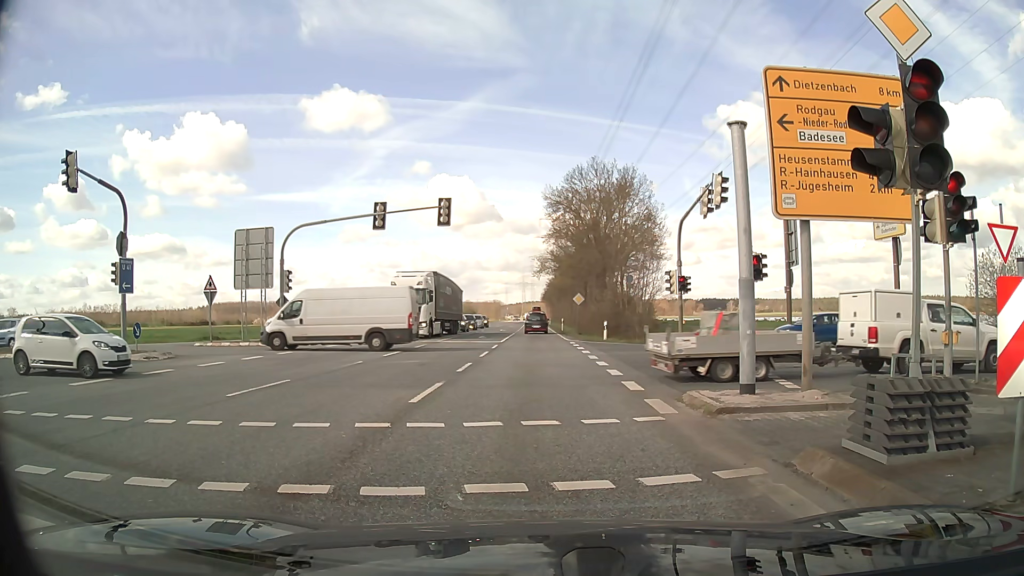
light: Day
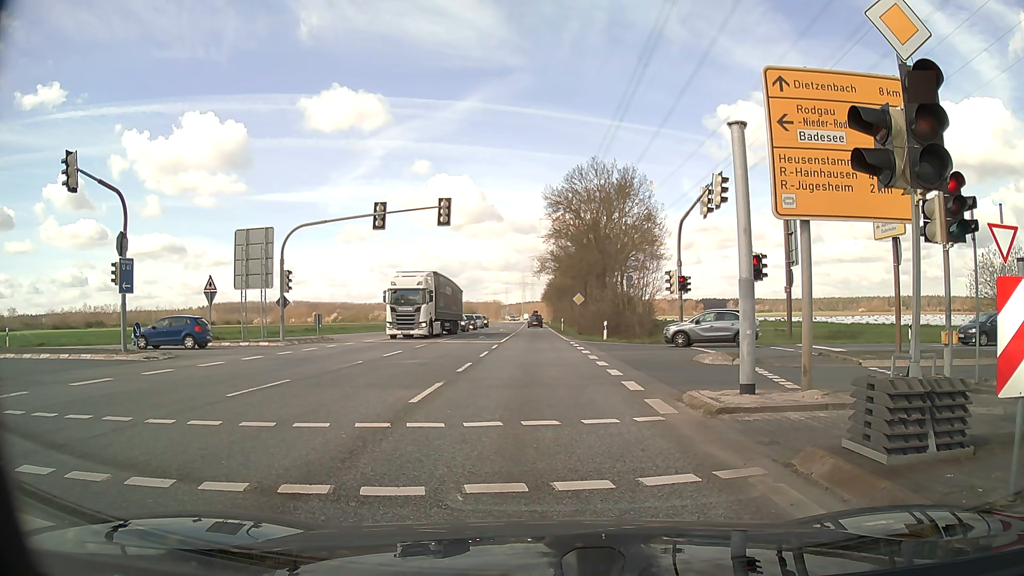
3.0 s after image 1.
(0.0, 0.0) m; 0°
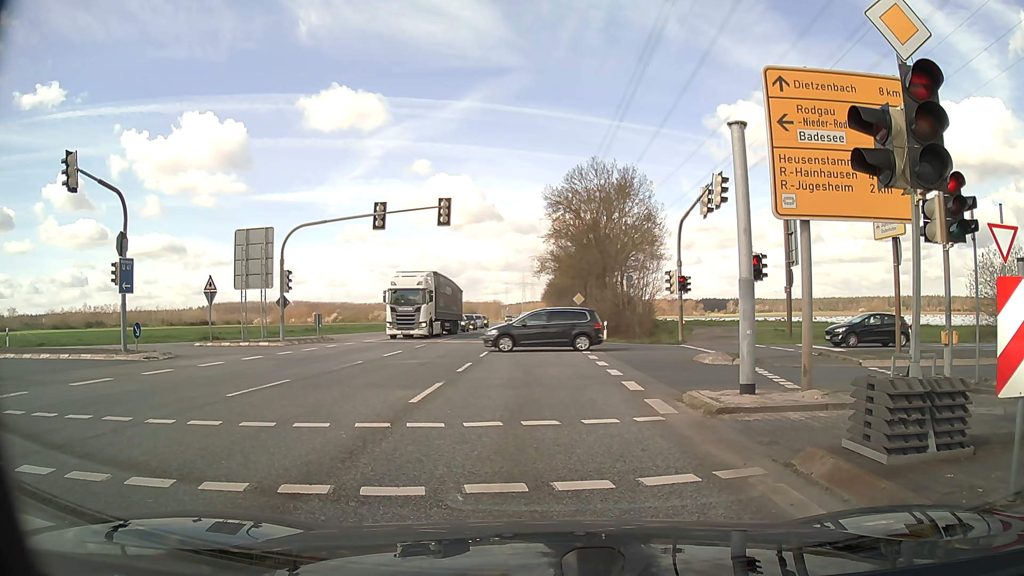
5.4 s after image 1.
(0.0, 0.0) m; 0°
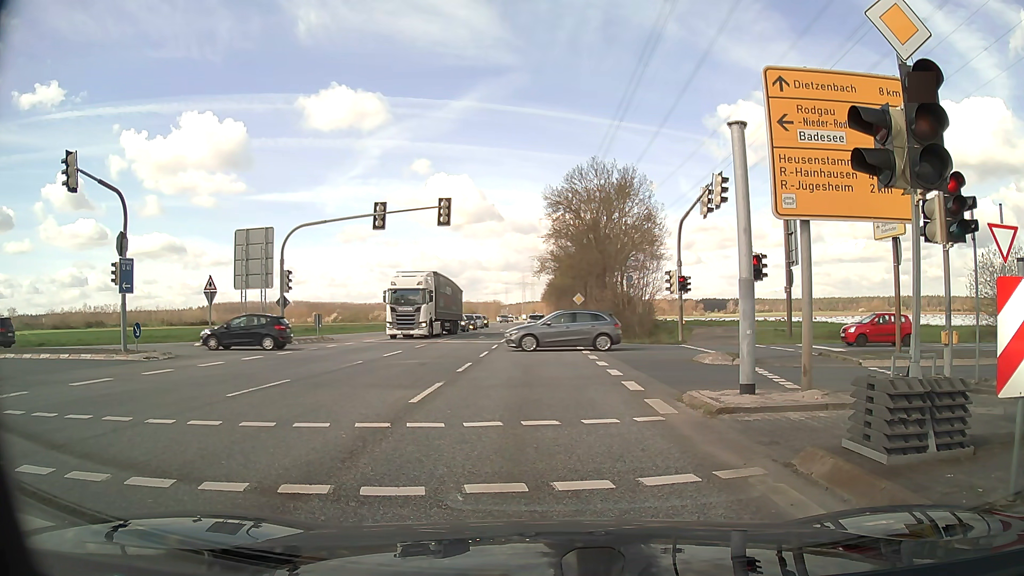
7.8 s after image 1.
(0.0, 0.0) m; 0°
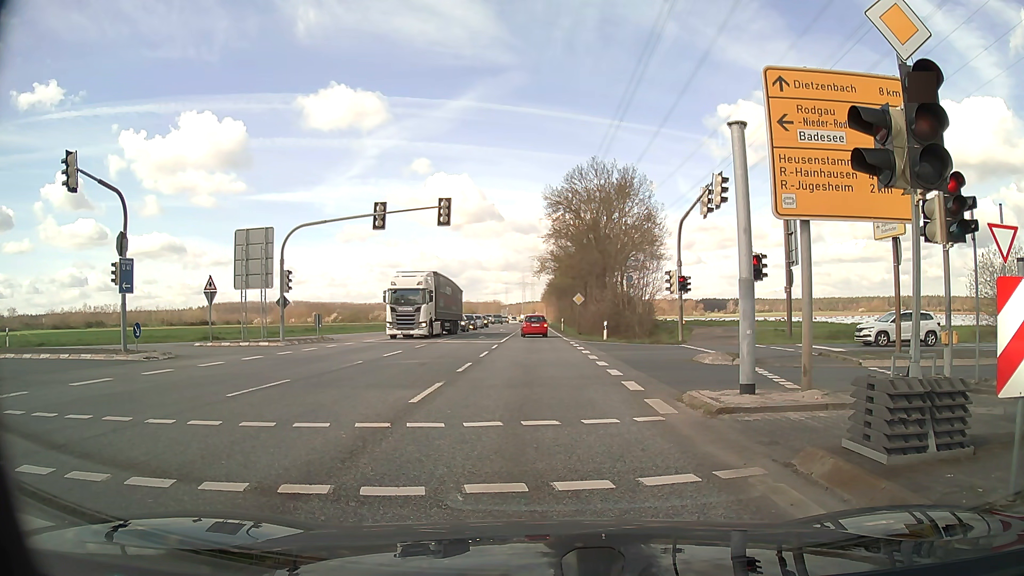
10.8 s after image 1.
(0.0, 0.0) m; 0°
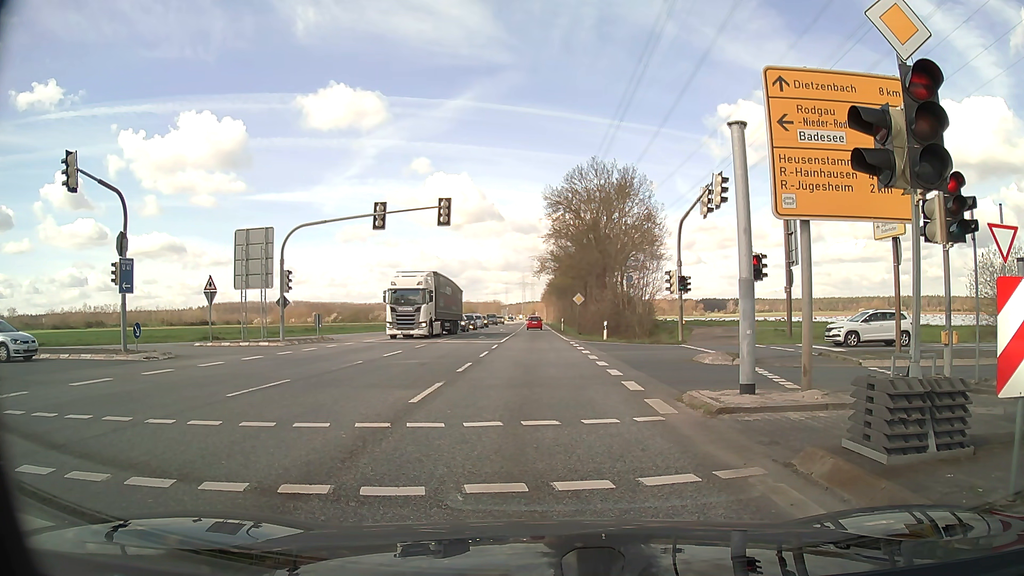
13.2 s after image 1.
(0.0, 0.0) m; 0°
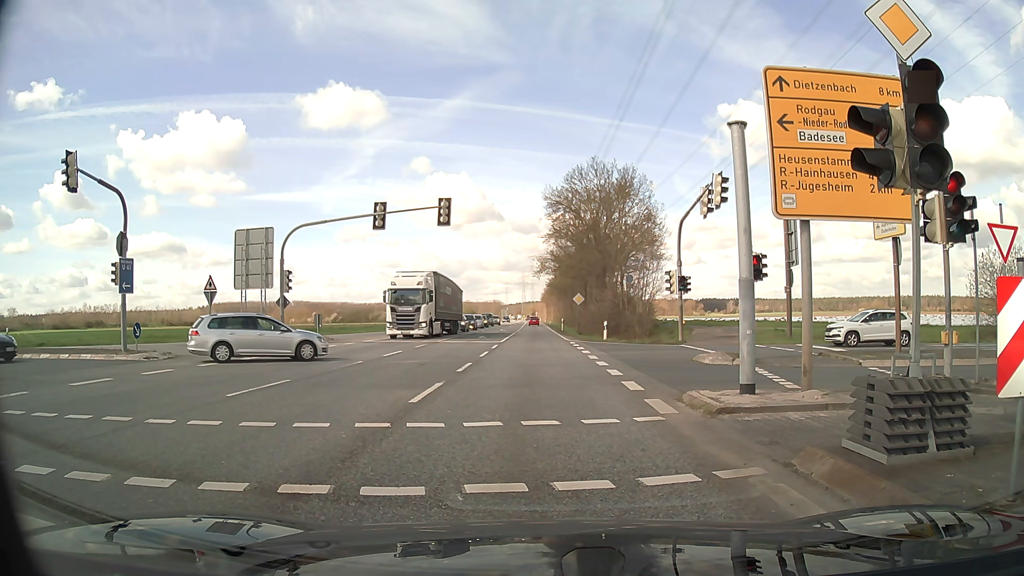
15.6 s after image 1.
(0.0, 0.0) m; 0°
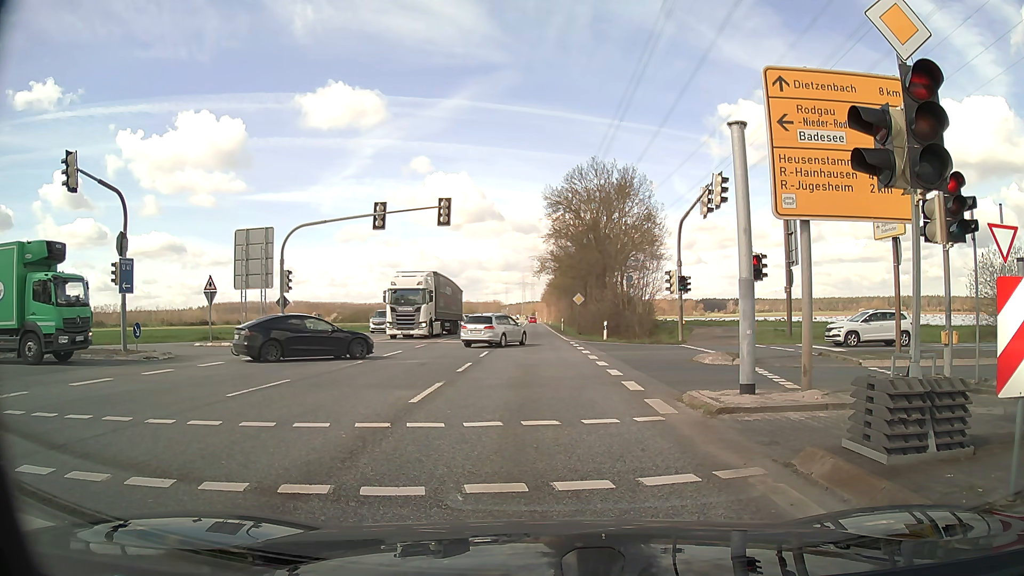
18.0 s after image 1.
(0.0, 0.0) m; 0°
(0, +10) (0, +20) (-1, +30) (-1, +40) (-1, +50) (-1, +60) (-2, +70) (-2, +80) (-2, +90) (-2, +100) m
